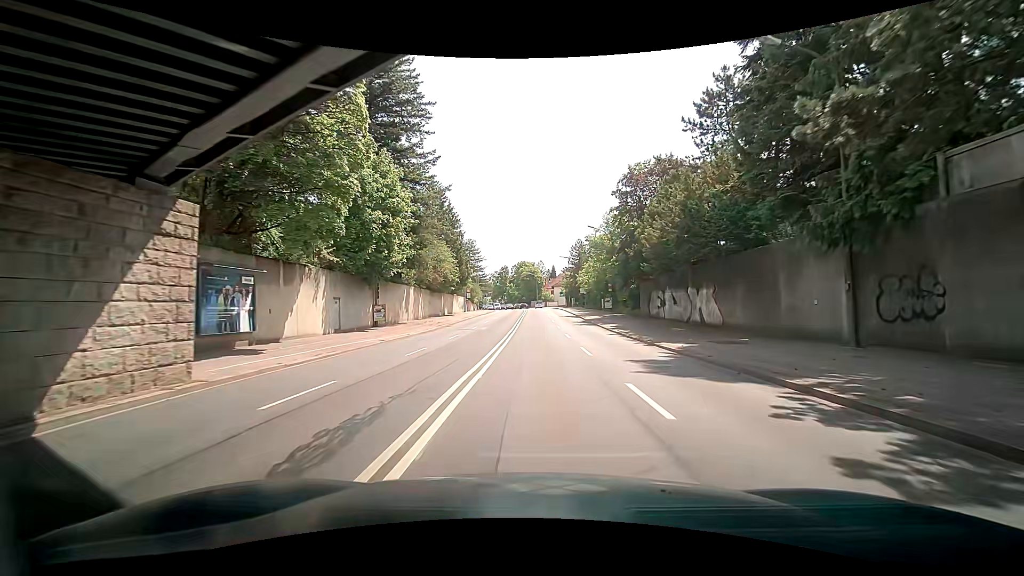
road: primary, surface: asphalt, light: Day
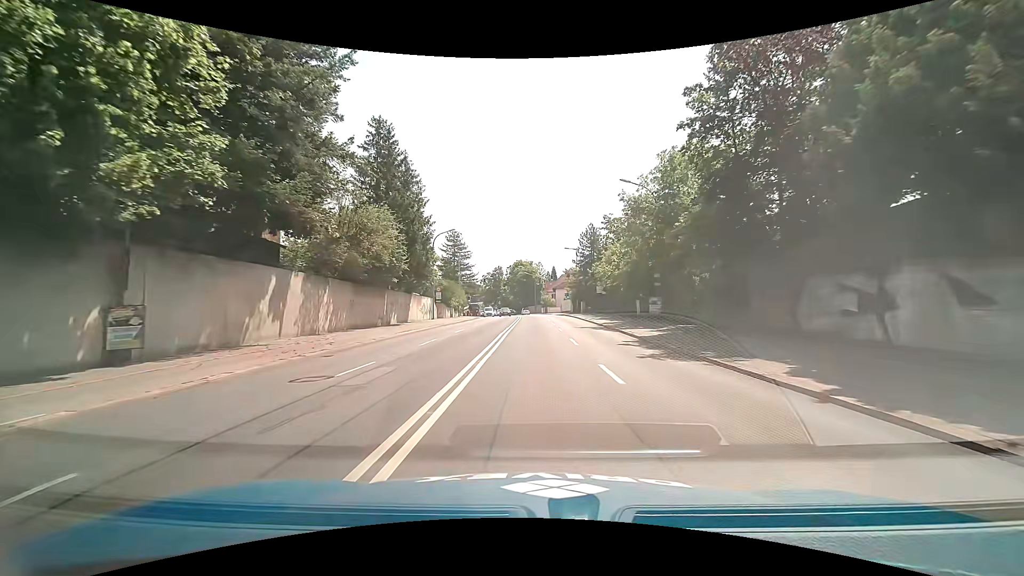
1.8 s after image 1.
(+0.7, +24.2) m; +2°
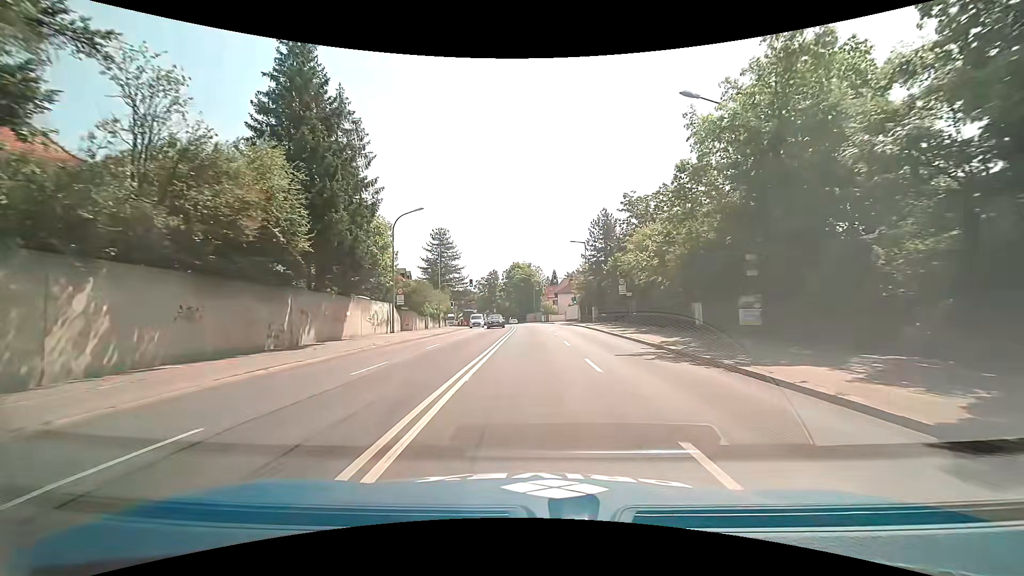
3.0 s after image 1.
(-0.1, +16.1) m; -1°
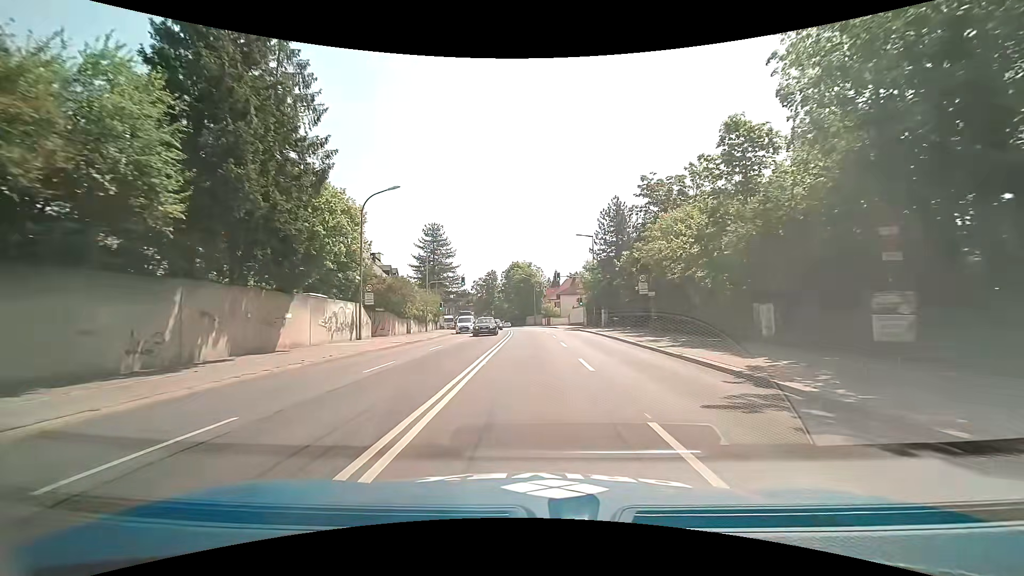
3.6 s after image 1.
(+0.1, +7.9) m; 0°
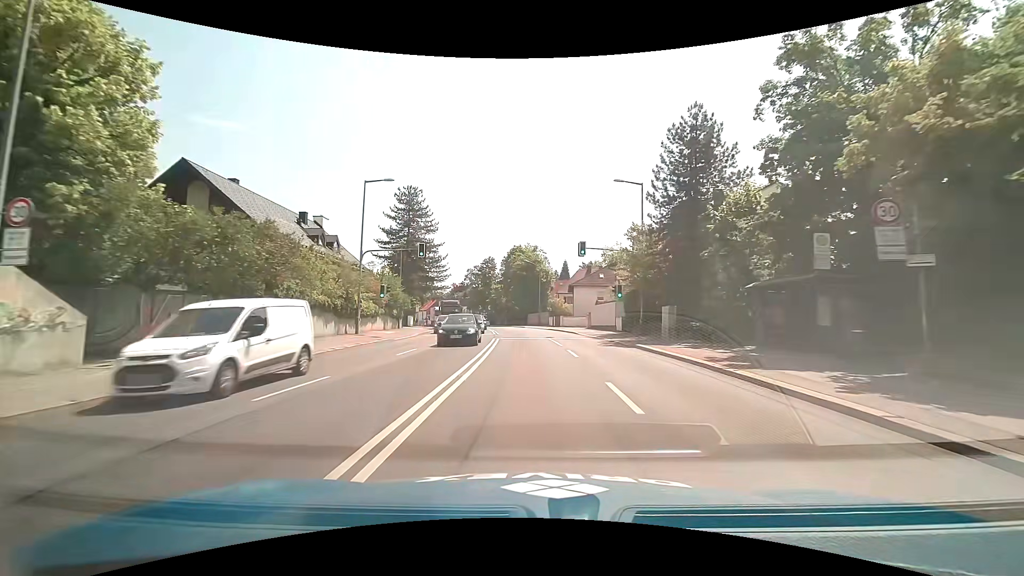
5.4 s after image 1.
(+0.1, +23.4) m; -1°
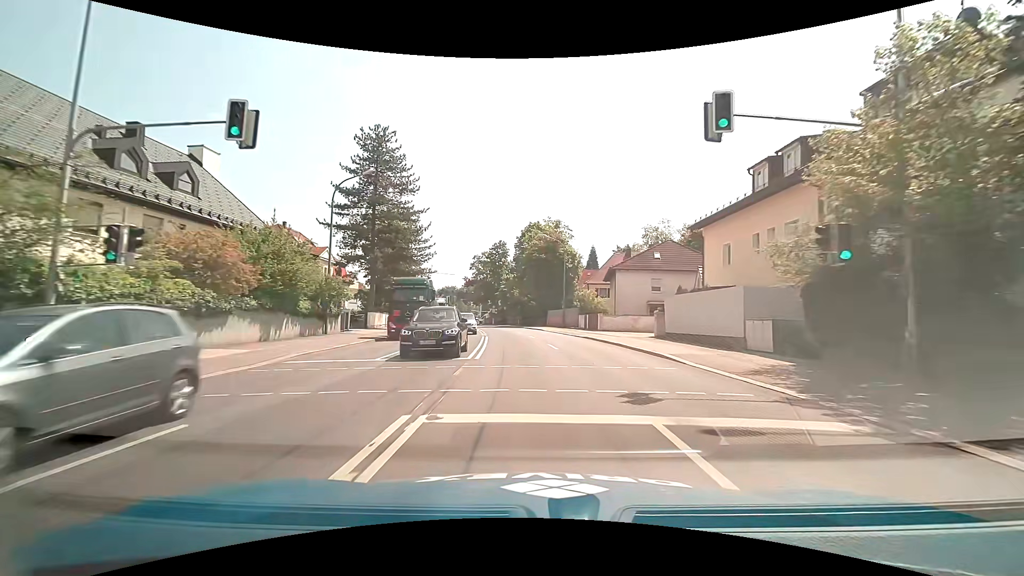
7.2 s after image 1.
(0.0, +23.0) m; -2°
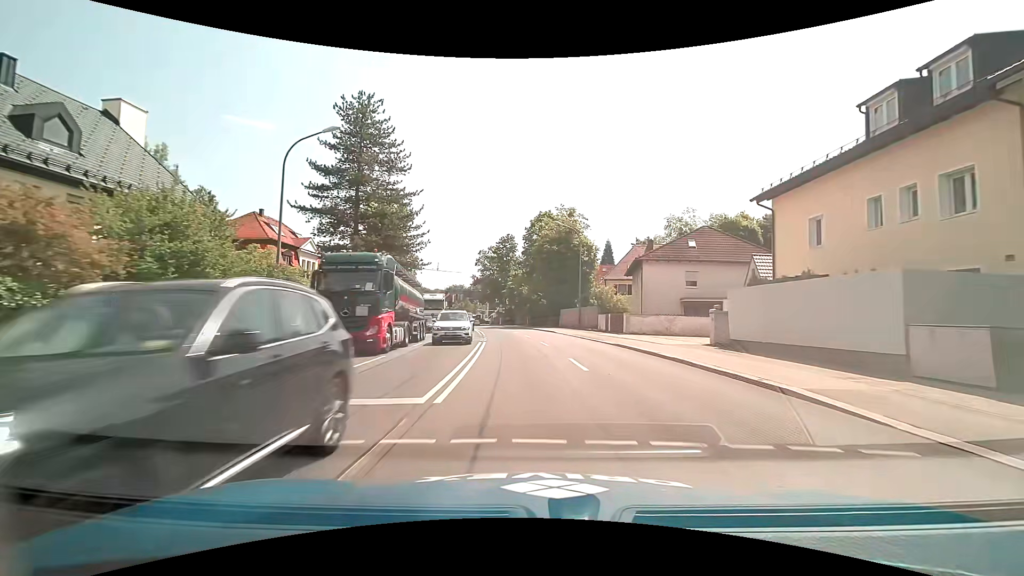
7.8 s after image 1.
(0.0, +7.7) m; -1°
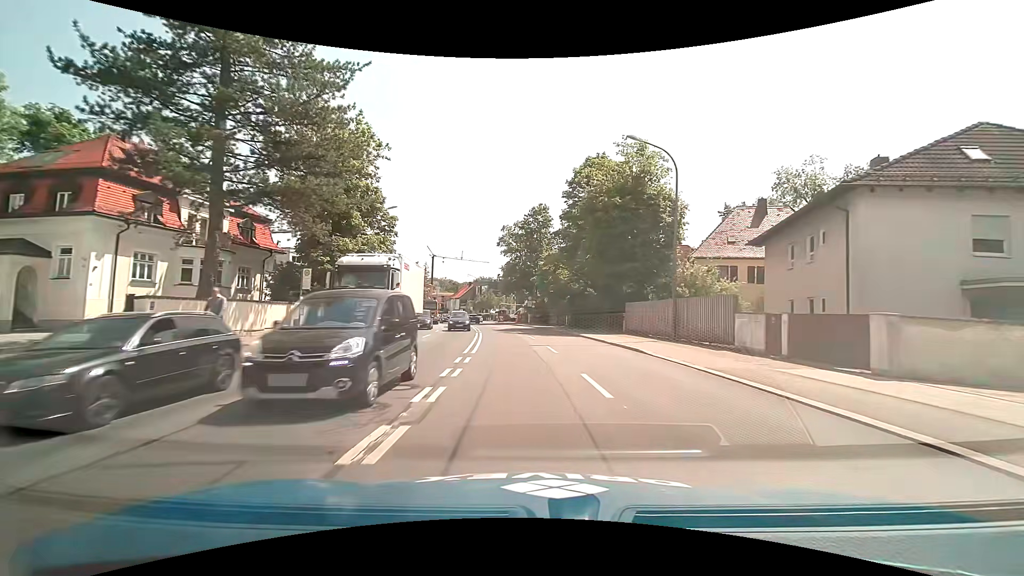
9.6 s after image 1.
(-0.7, +23.1) m; -4°
(0, +10) (-1, +20) (-1, +30) (-2, +40) (-4, +50) (-5, +60) (-7, +69) (-10, +79) (-12, +89) (-15, +98) m
